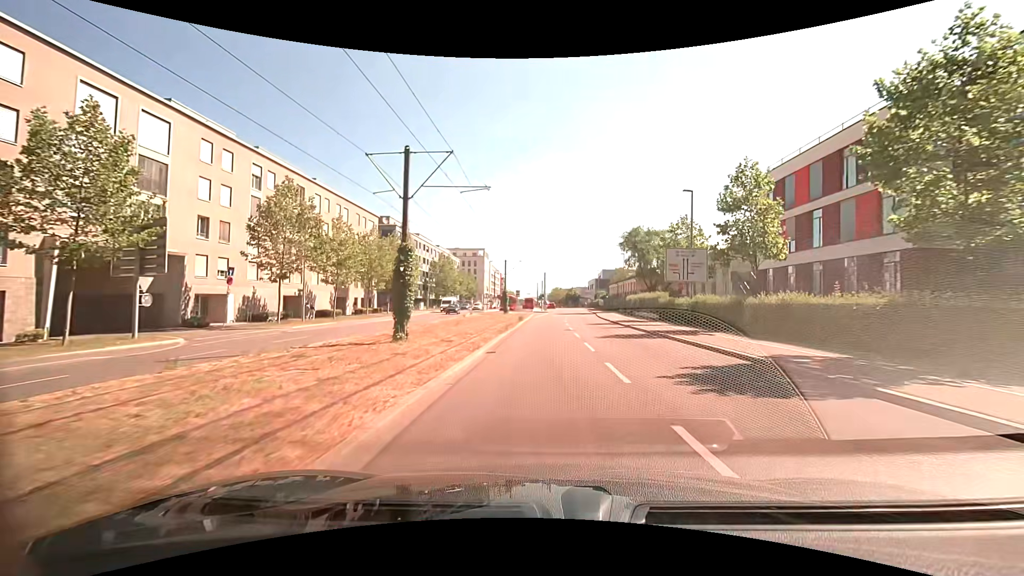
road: secondary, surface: asphalt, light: Day
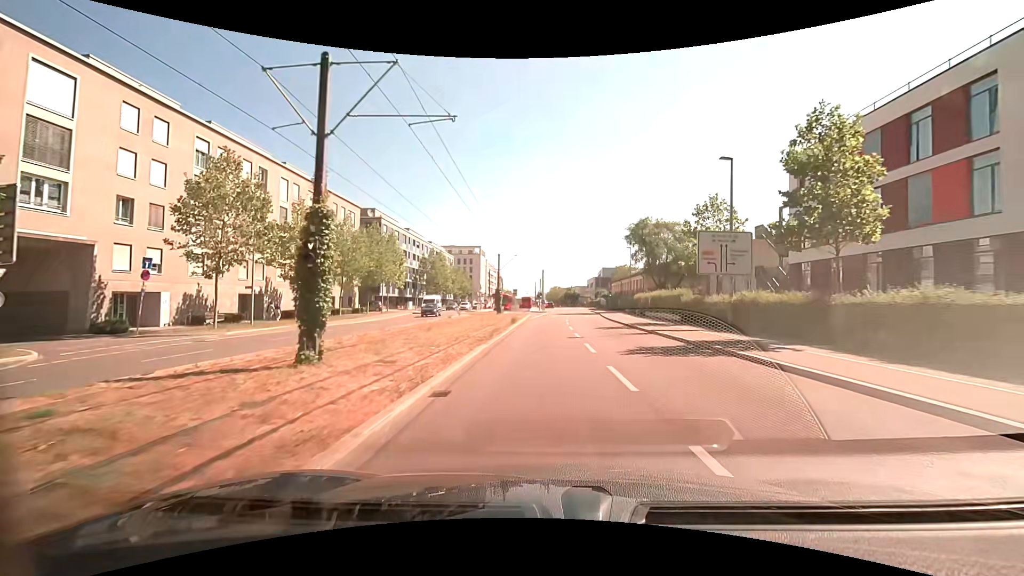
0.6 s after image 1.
(0.0, +6.8) m; +1°
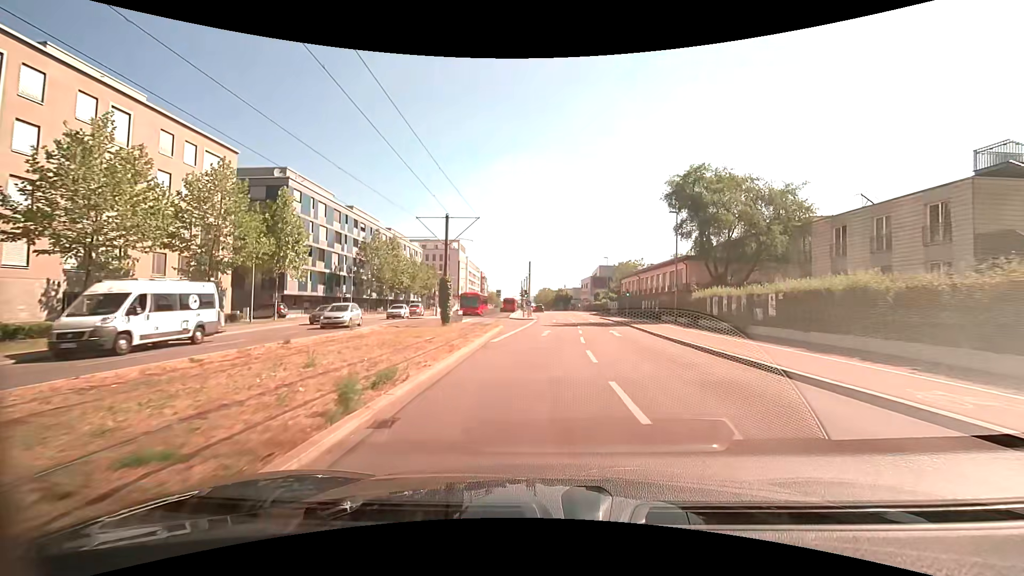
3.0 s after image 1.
(+0.1, +26.2) m; +1°
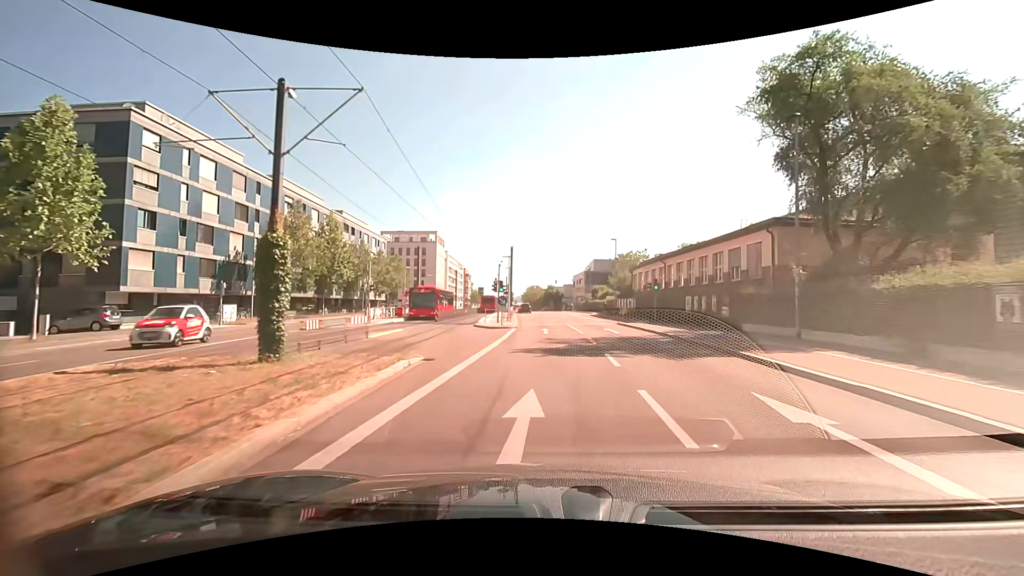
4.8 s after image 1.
(+0.2, +19.0) m; +1°
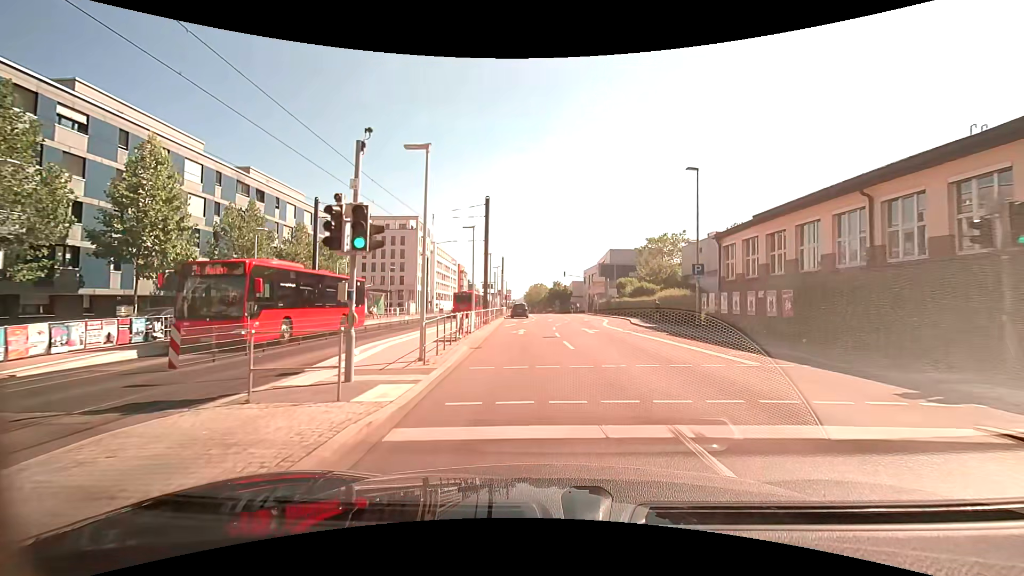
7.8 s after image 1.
(+0.1, +27.7) m; -1°
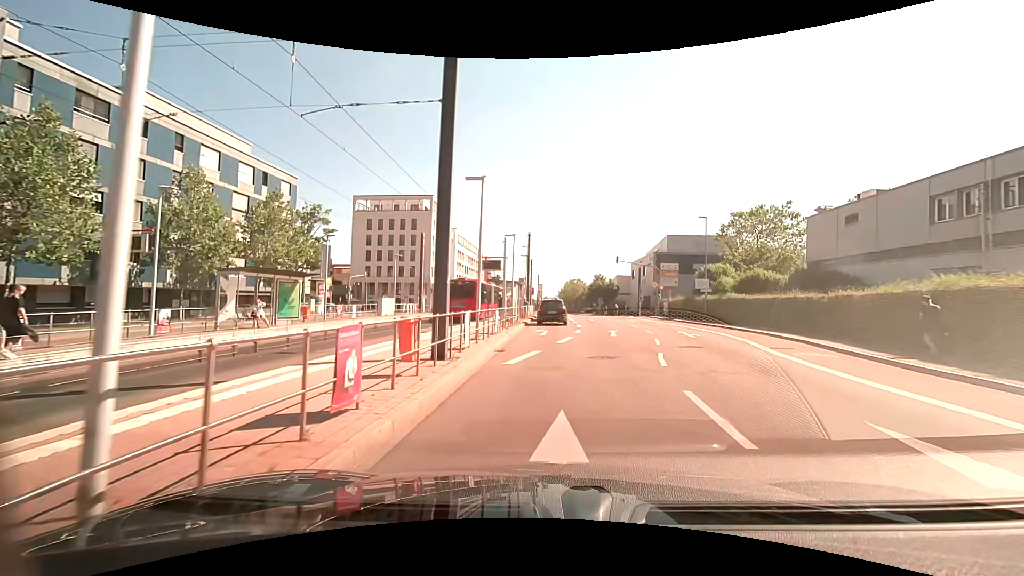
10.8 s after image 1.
(-0.8, +22.0) m; -4°
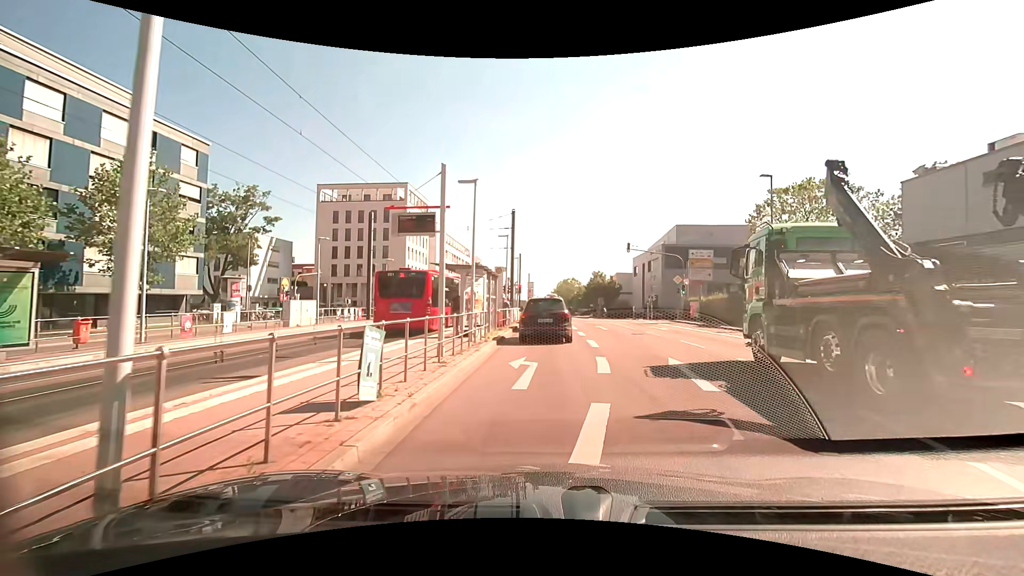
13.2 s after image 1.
(+0.1, +12.7) m; +2°
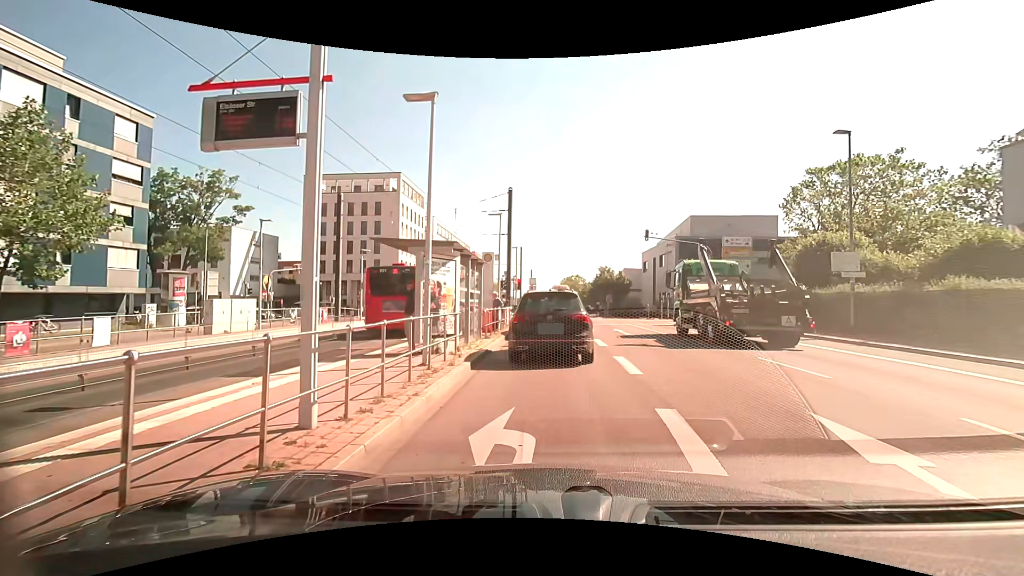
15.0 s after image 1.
(-0.1, +6.2) m; 0°
